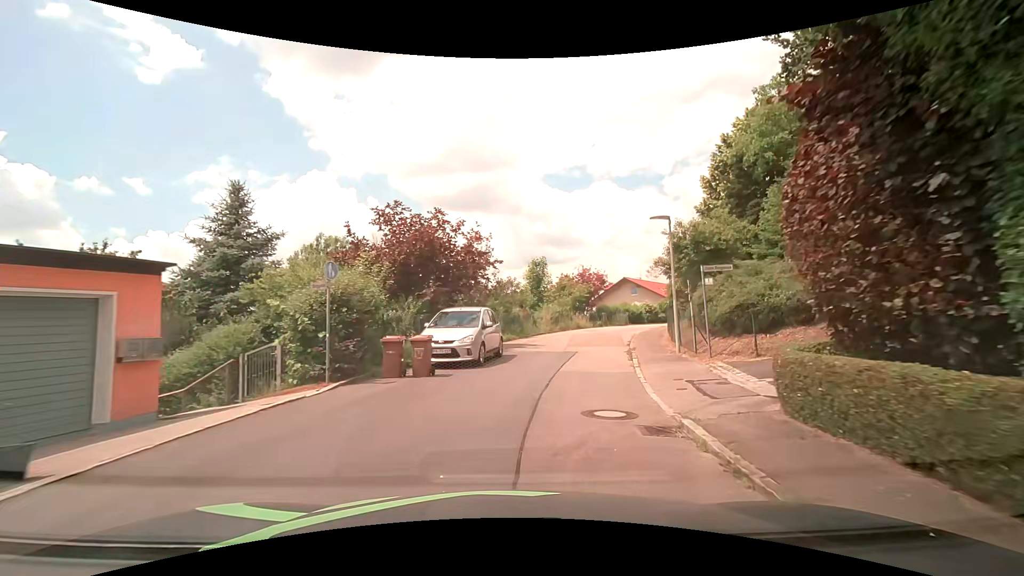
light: Day
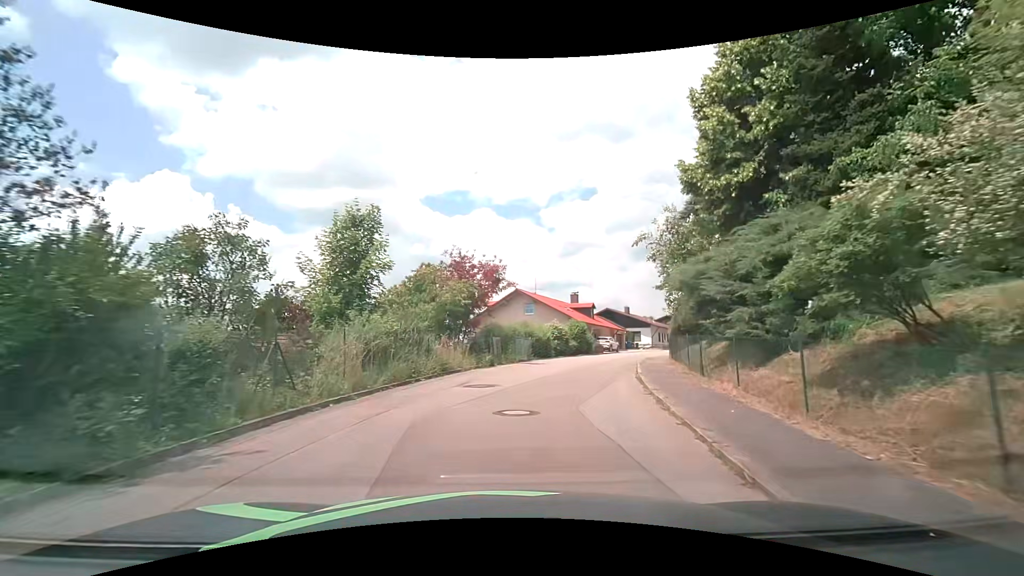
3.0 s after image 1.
(+2.8, +21.4) m; +14°
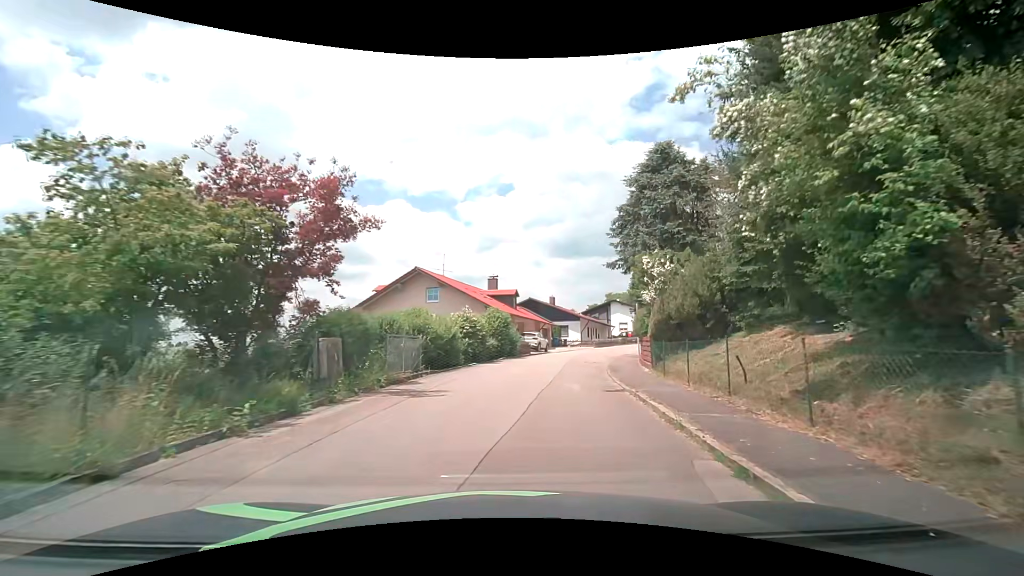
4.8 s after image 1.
(+1.1, +12.8) m; +11°
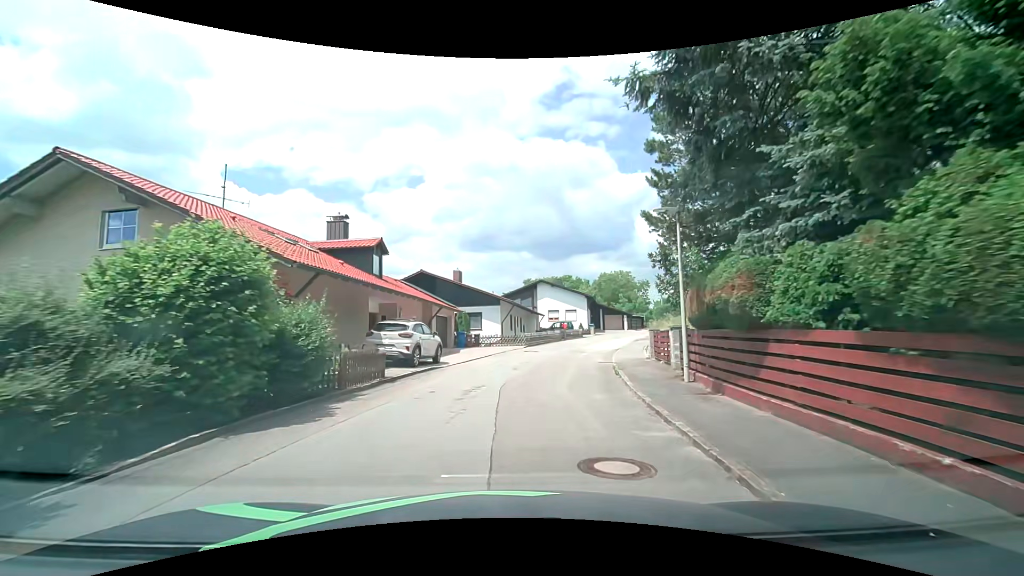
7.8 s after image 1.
(+2.0, +22.3) m; +9°
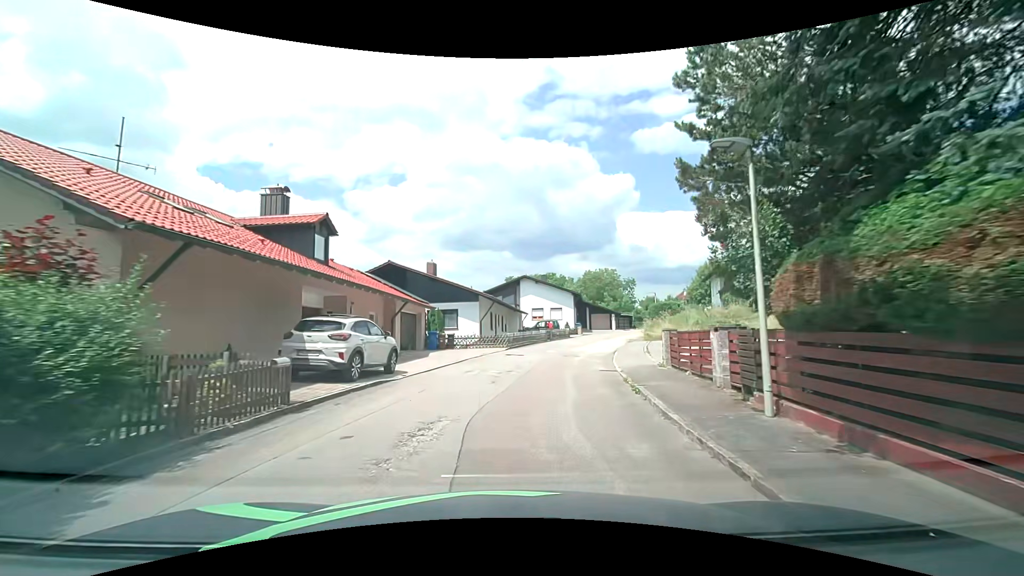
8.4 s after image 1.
(+0.1, +4.6) m; +3°
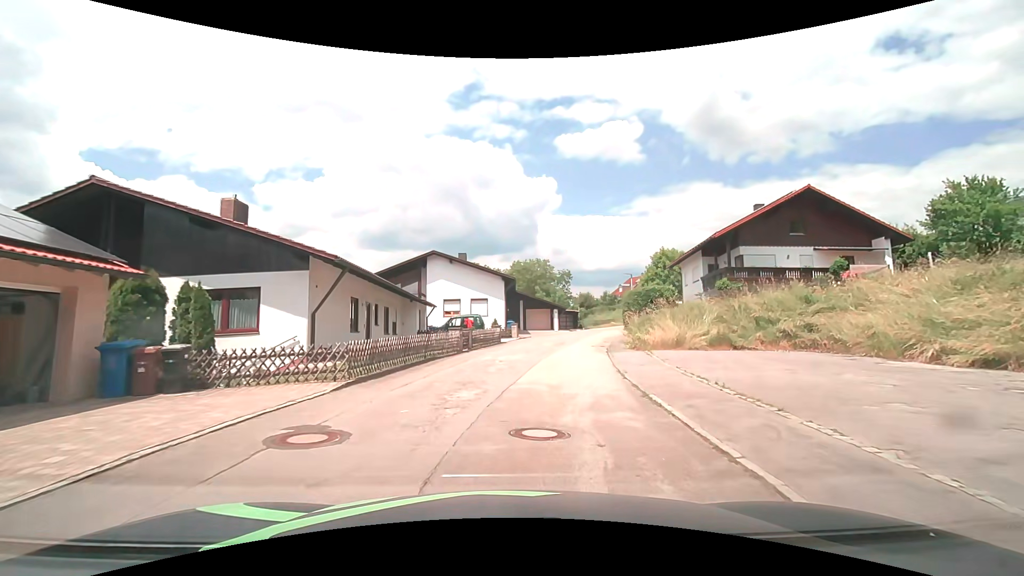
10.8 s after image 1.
(+1.4, +18.1) m; +9°
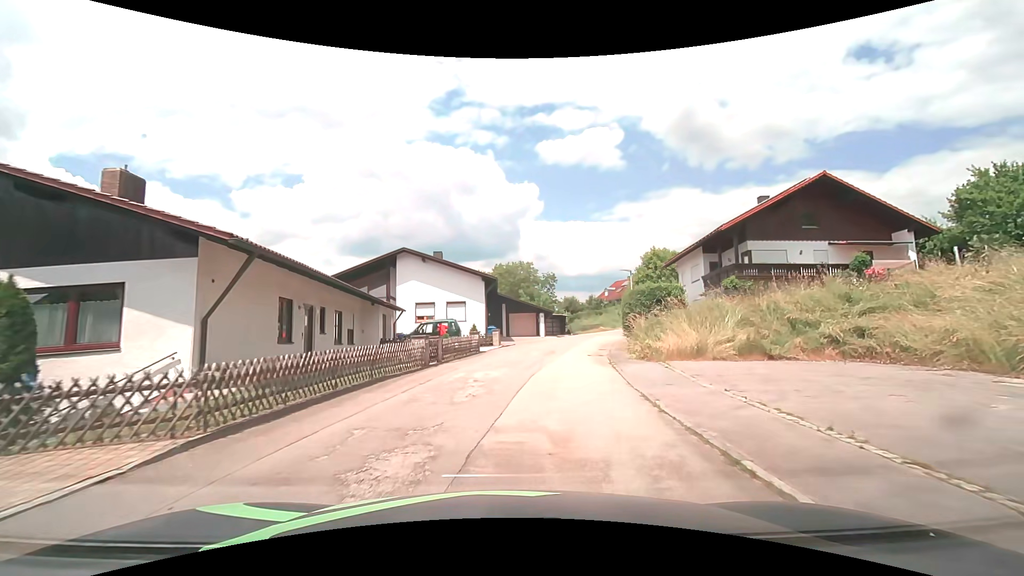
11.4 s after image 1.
(+0.1, +4.5) m; +2°
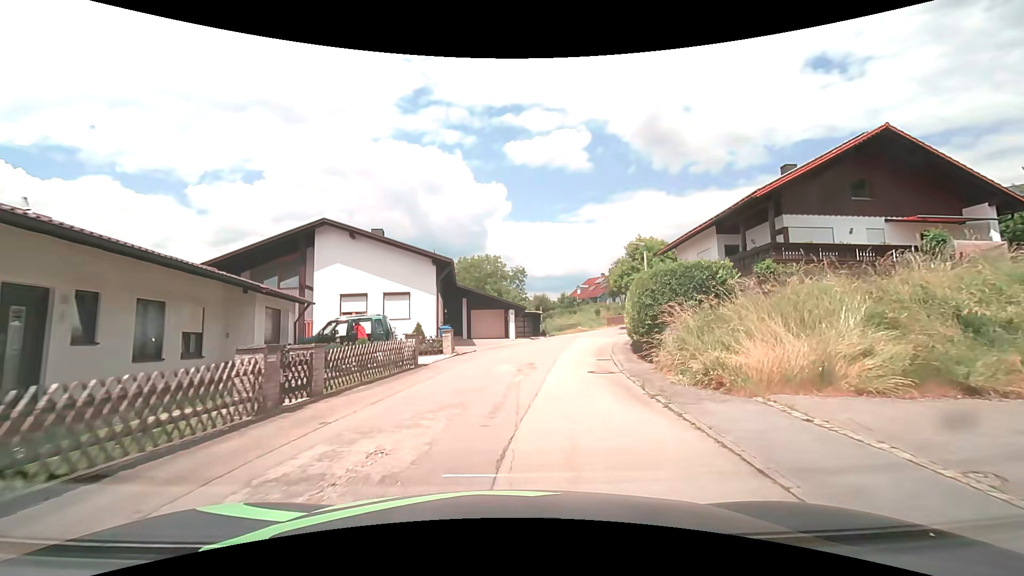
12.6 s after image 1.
(+0.3, +8.9) m; +4°
(0, +10) (+2, +20) (+3, +30) (+5, +40) (+9, +49) (+14, +58) (+21, +65) (+29, +70) (+37, +76) (+44, +83) m
